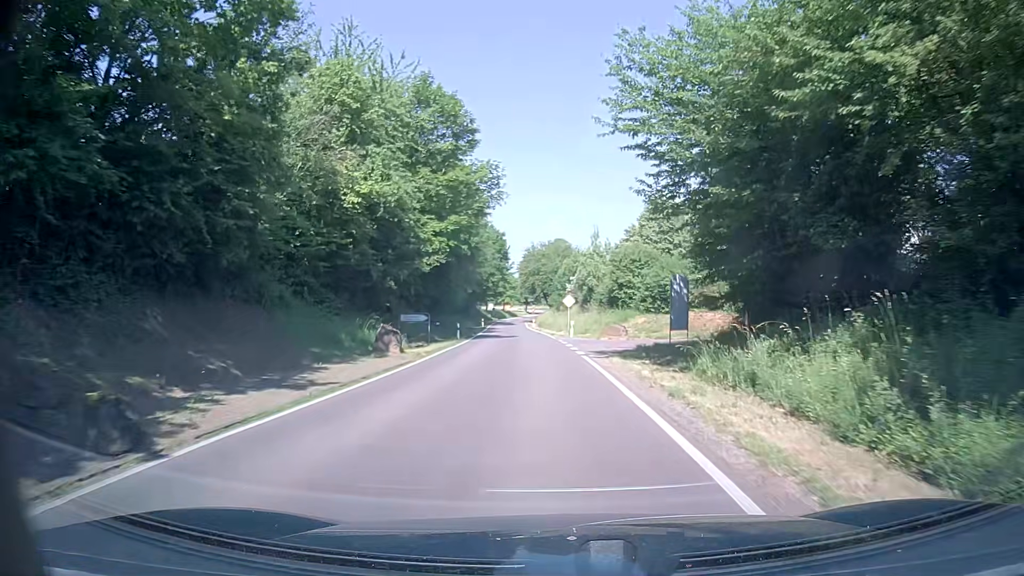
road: tertiary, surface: asphalt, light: Day
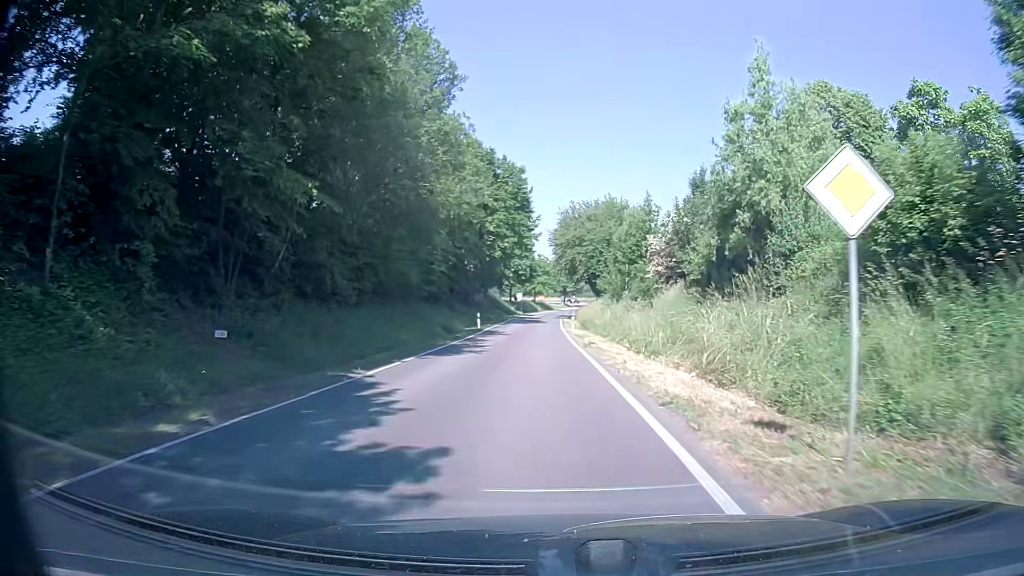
(-1.1, +40.2) m; -3°
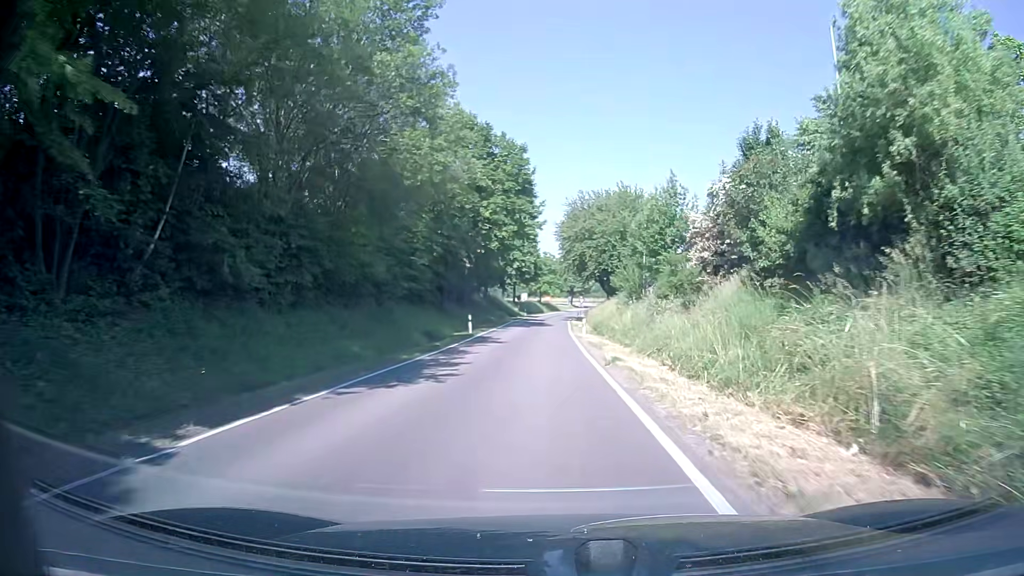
(-0.1, +8.3) m; -1°
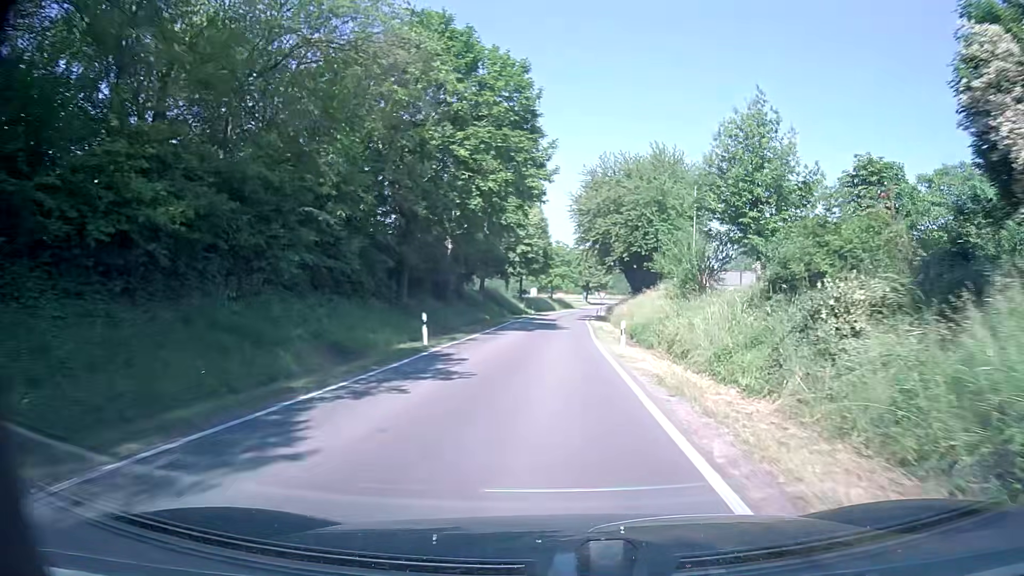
(0.0, +16.7) m; -1°
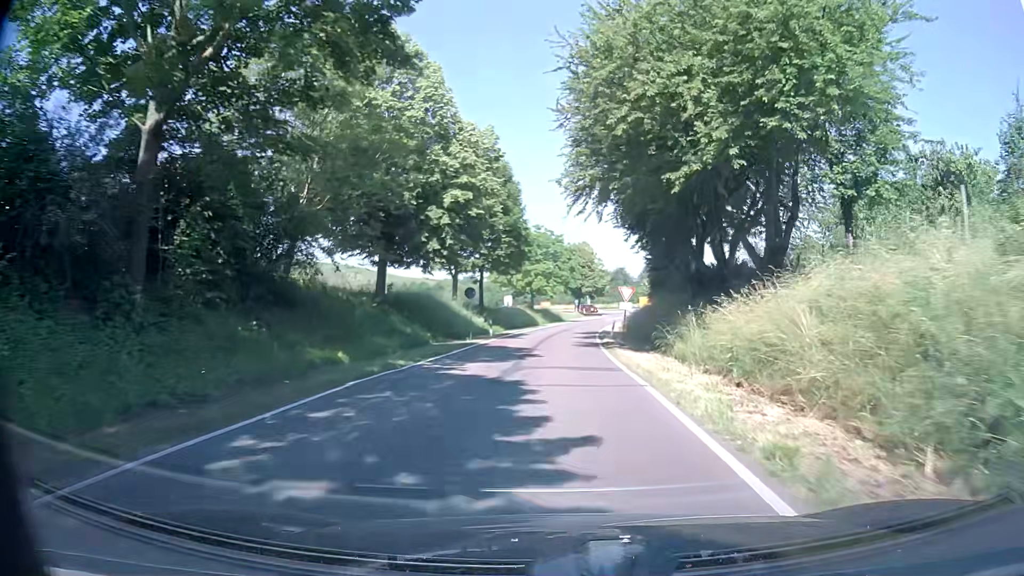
(+0.2, +34.1) m; +1°
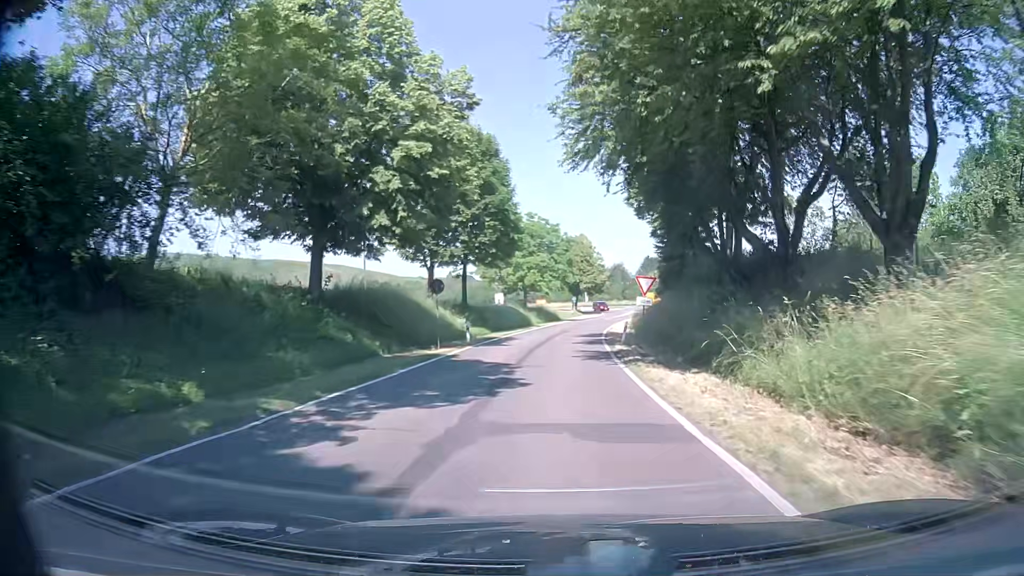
(+0.1, +8.5) m; +1°
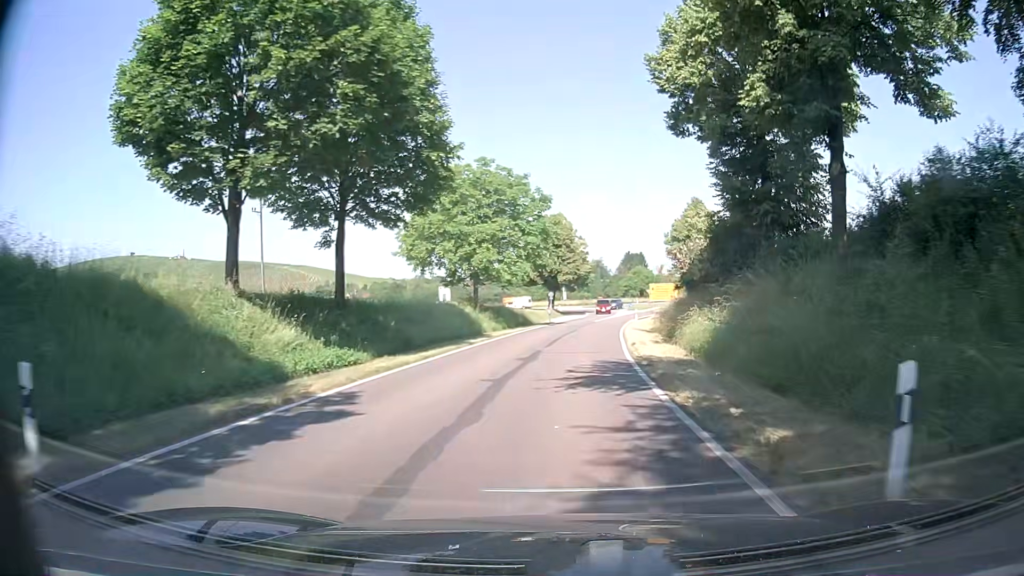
(+0.2, +25.4) m; +1°
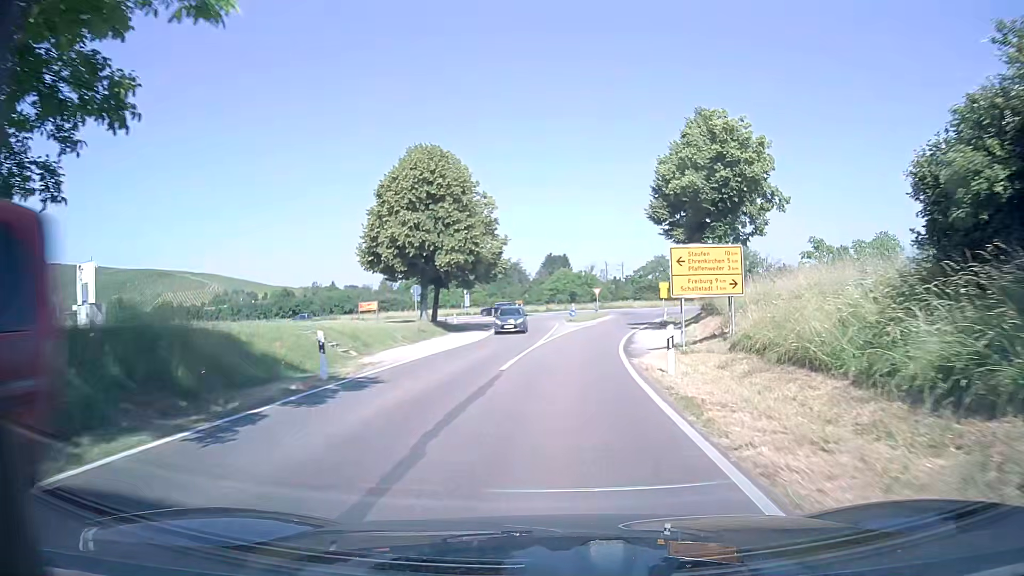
(+3.0, +41.0) m; +9°
(0, +10) (0, +20) (+1, +30) (+3, +40) (+4, +50) (+6, +60) (+10, +69) (+19, +72) (+29, +69) (+39, +66) m
